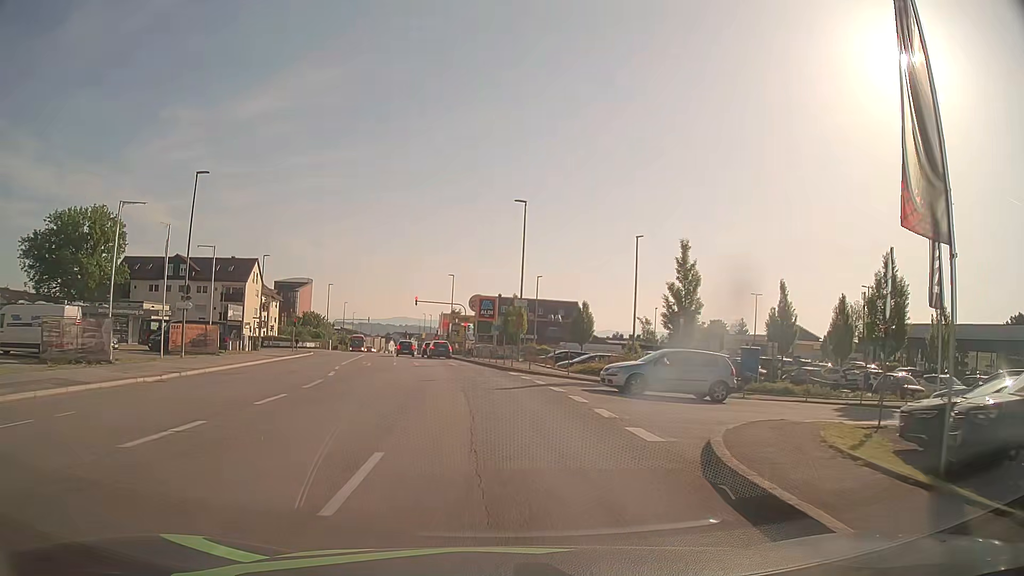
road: tertiary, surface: asphalt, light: Day
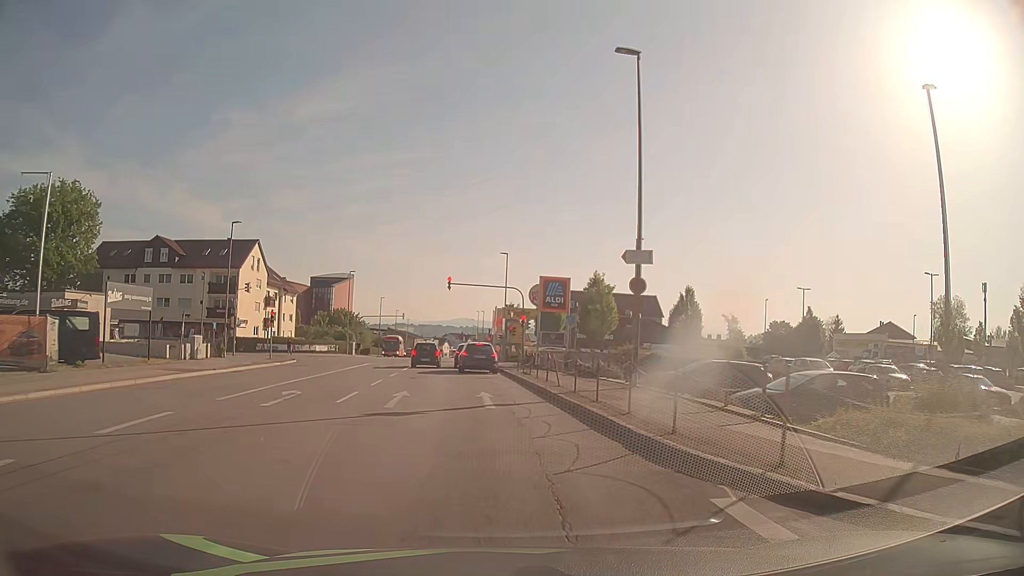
(-1.1, +22.6) m; -6°
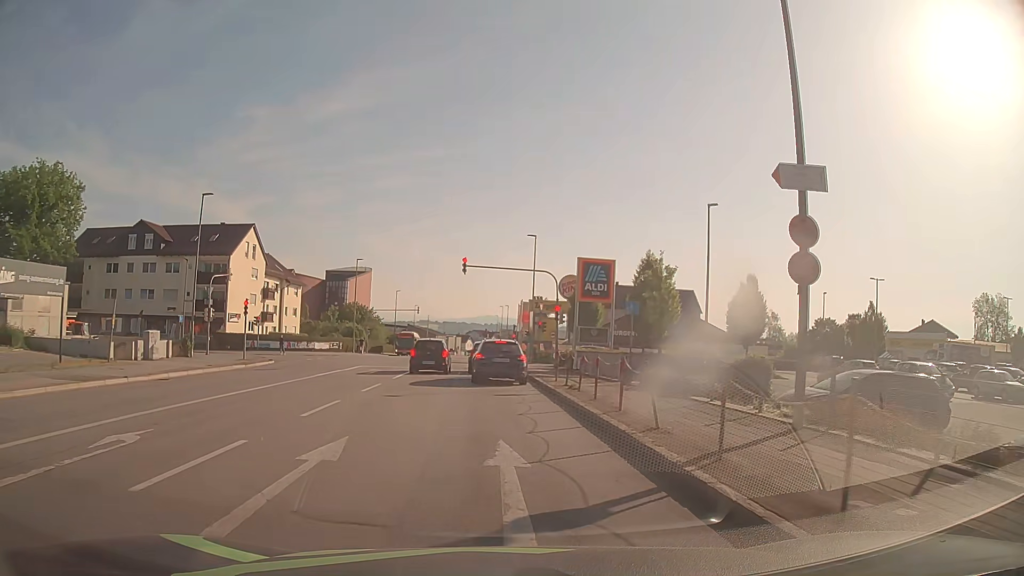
(-0.2, +9.4) m; -1°
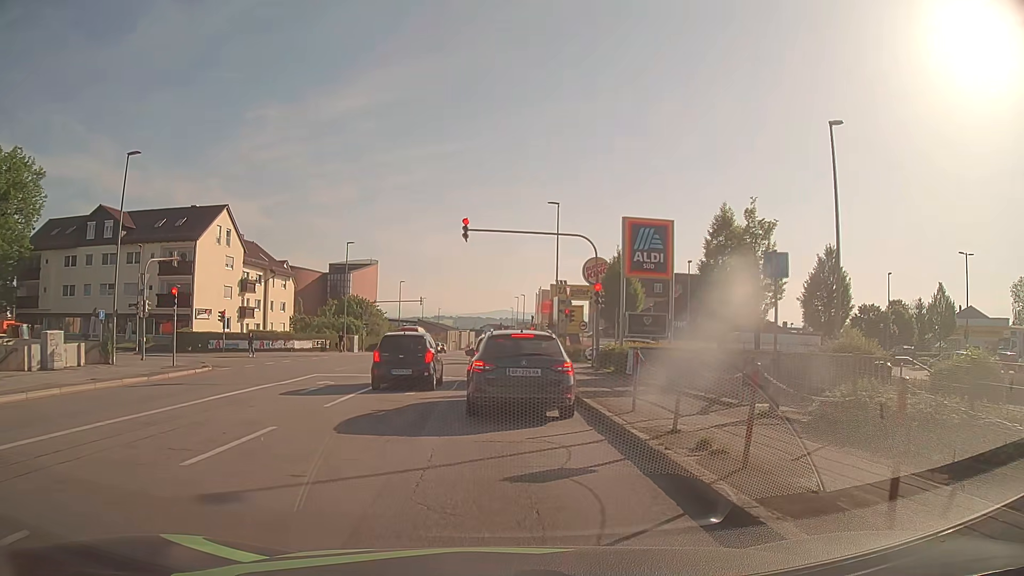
(-0.2, +10.5) m; -1°
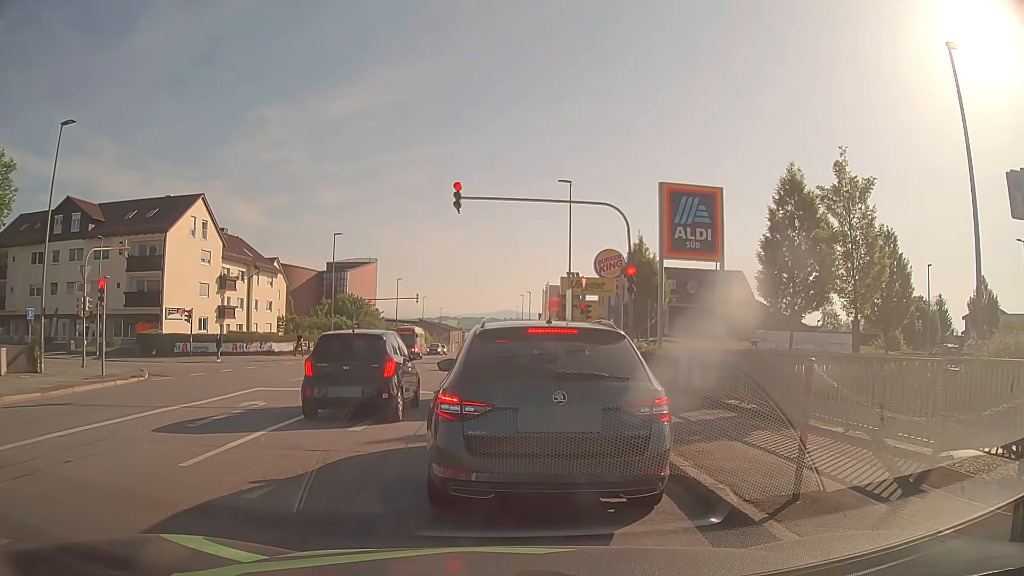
(-0.1, +5.7) m; -1°
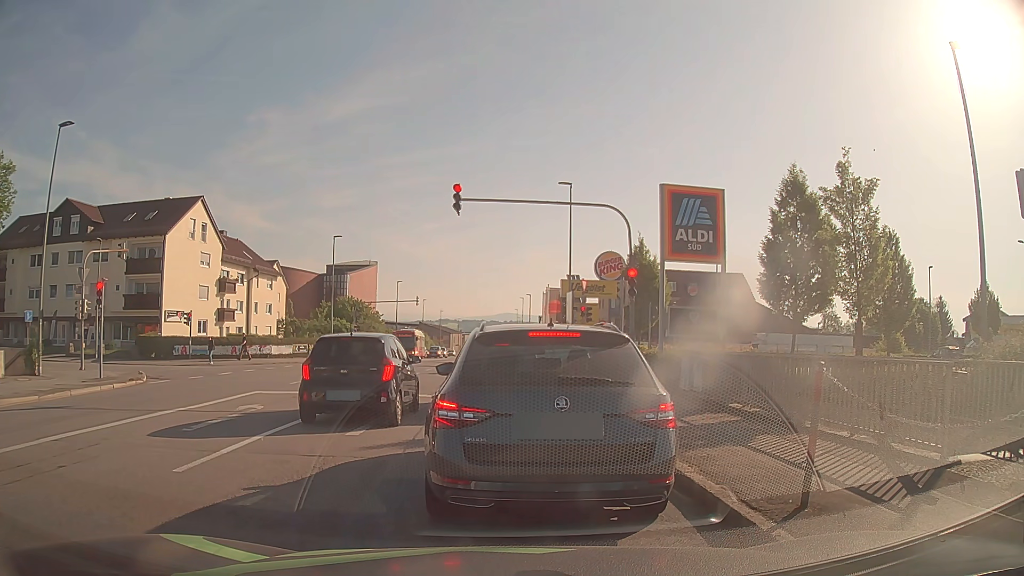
(0.0, +0.2) m; 0°
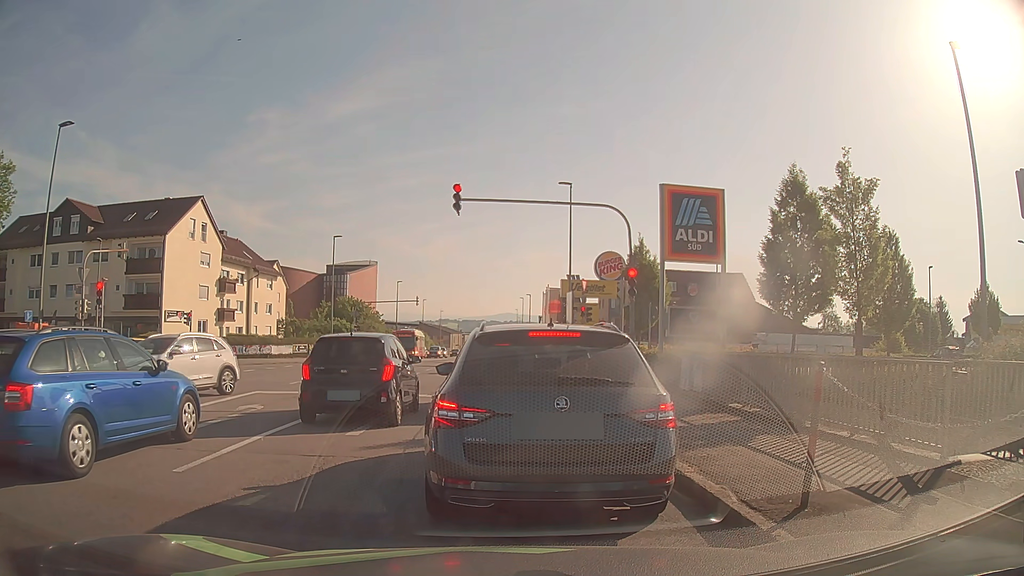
(0.0, 0.0) m; 0°
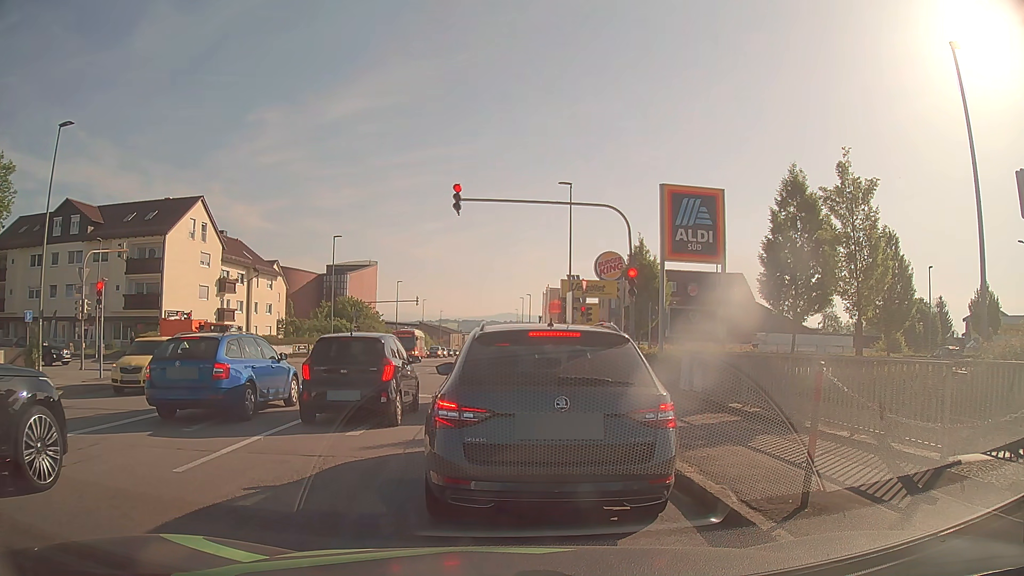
(0.0, 0.0) m; 0°
